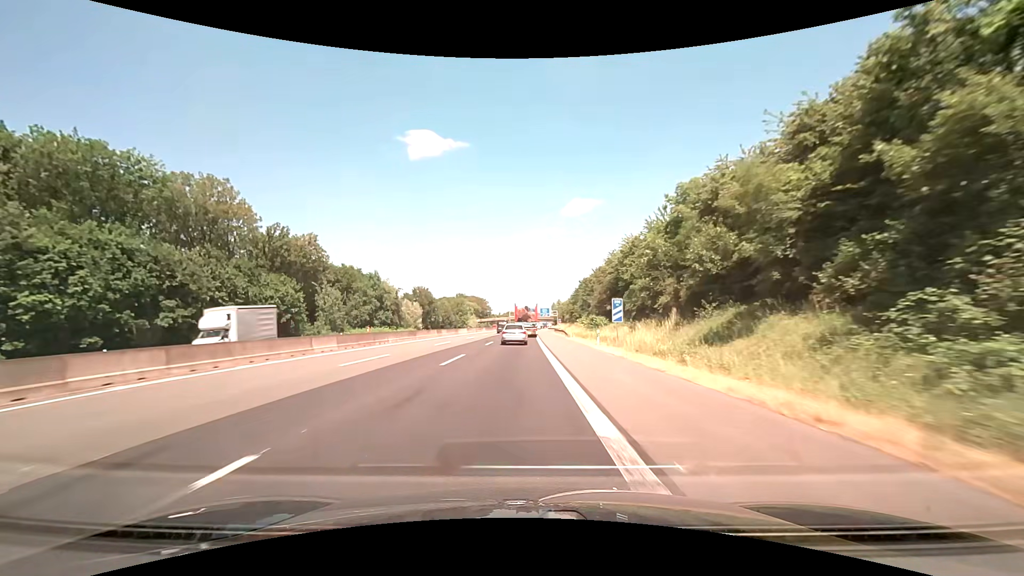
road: motorway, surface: asphalt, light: Day
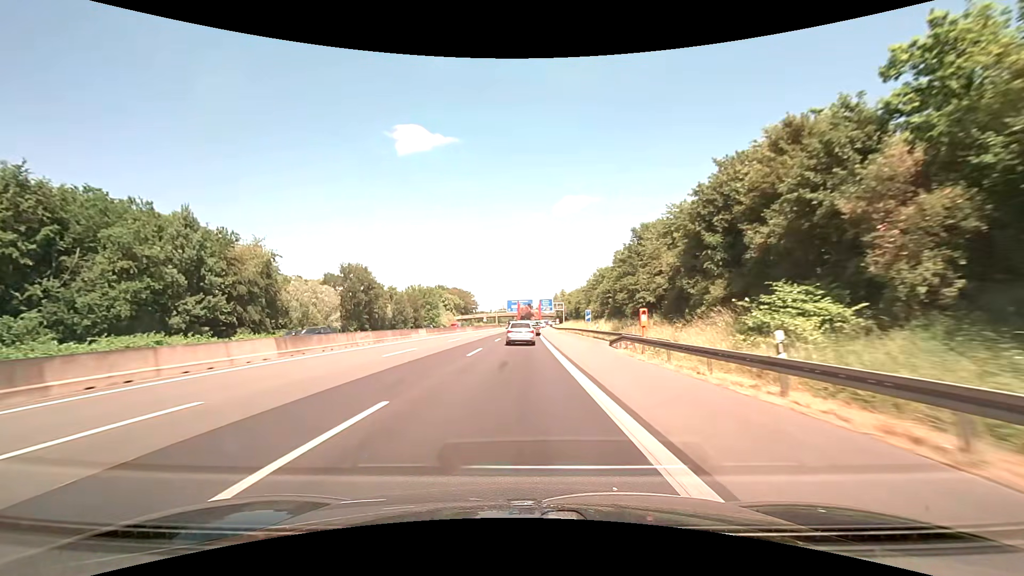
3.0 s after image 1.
(+0.2, +67.8) m; 0°
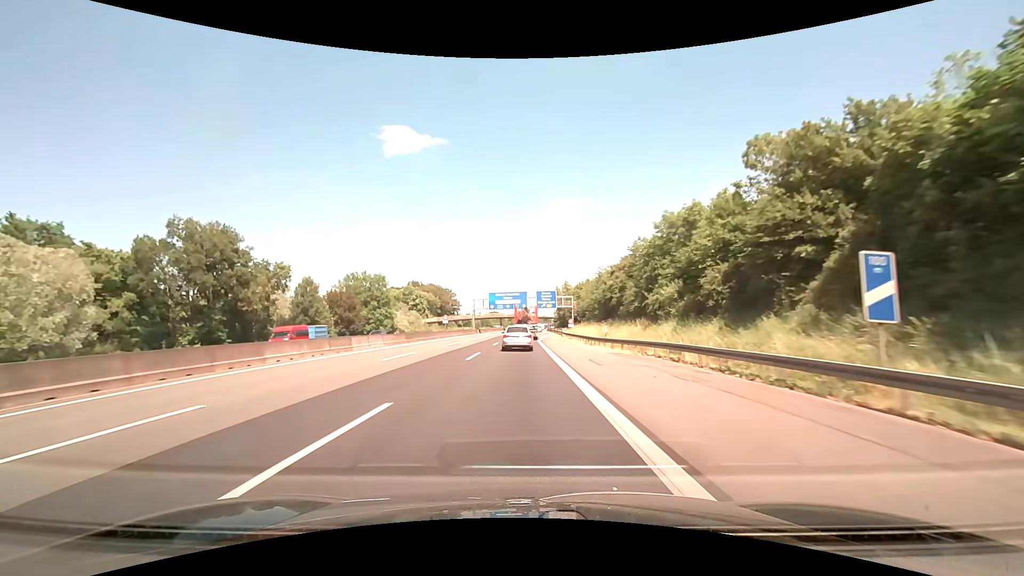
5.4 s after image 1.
(+0.6, +53.7) m; +1°
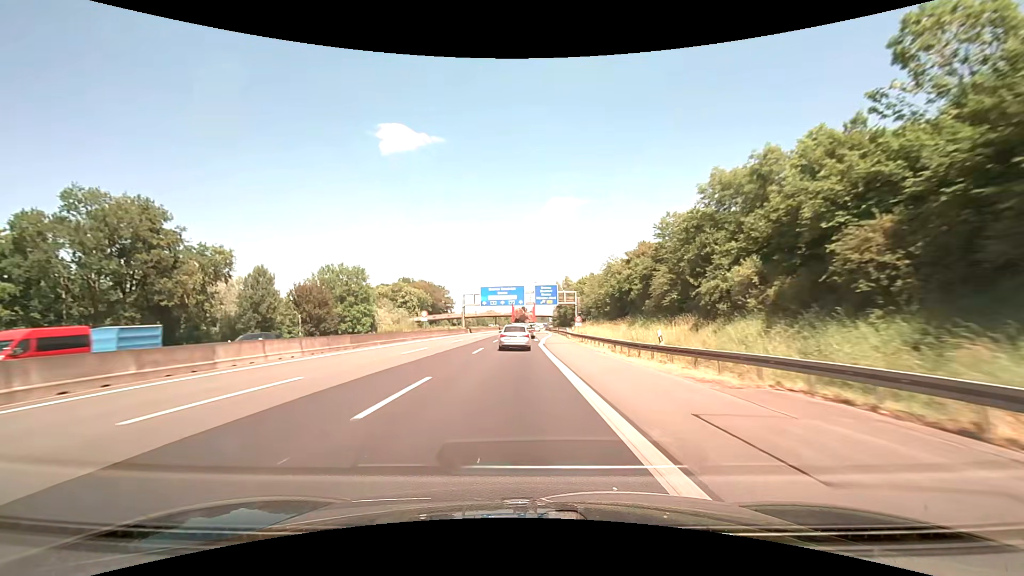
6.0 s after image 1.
(0.0, +13.7) m; 0°
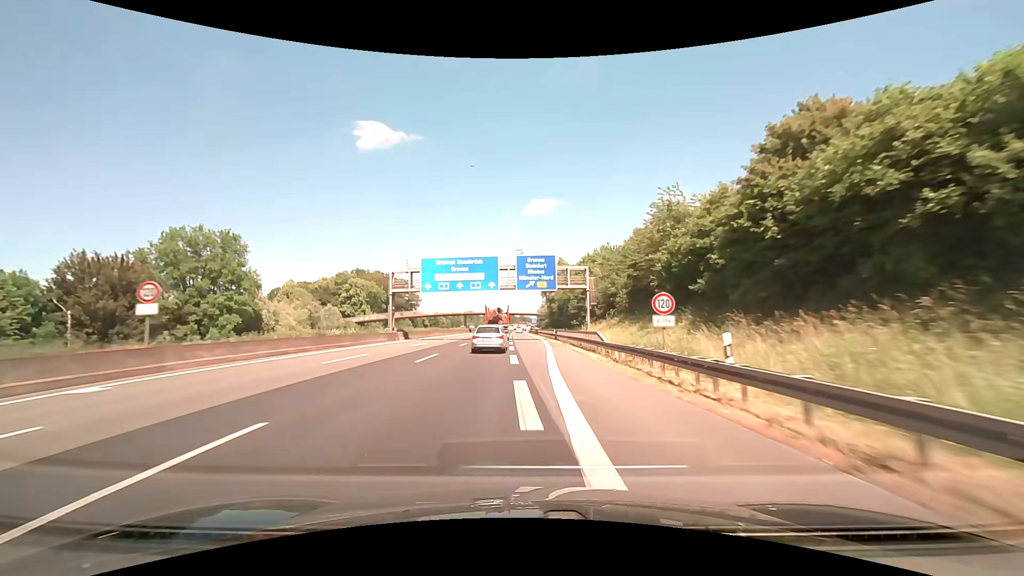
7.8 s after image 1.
(+0.8, +42.0) m; +2°
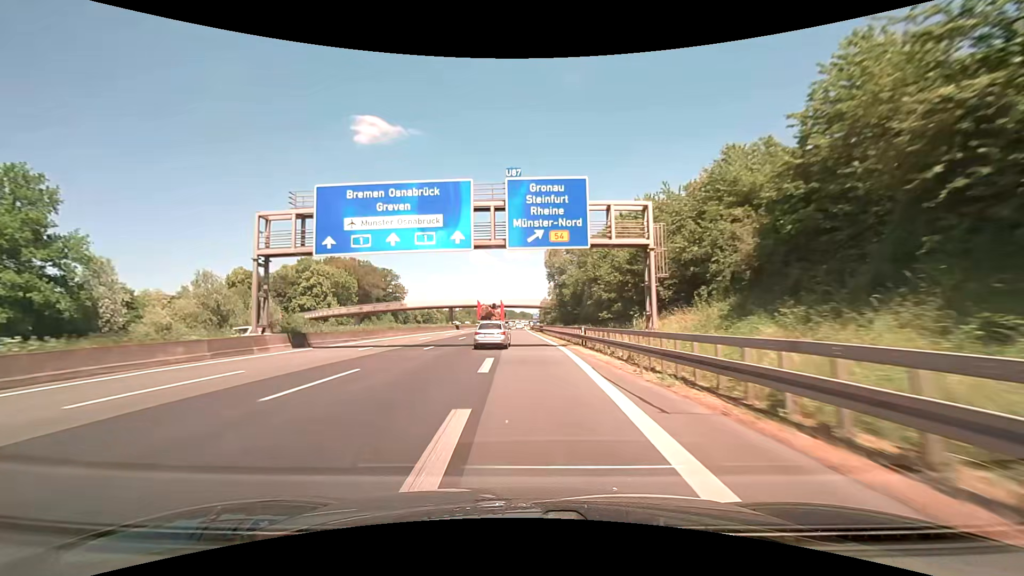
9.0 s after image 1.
(+0.2, +28.1) m; 0°
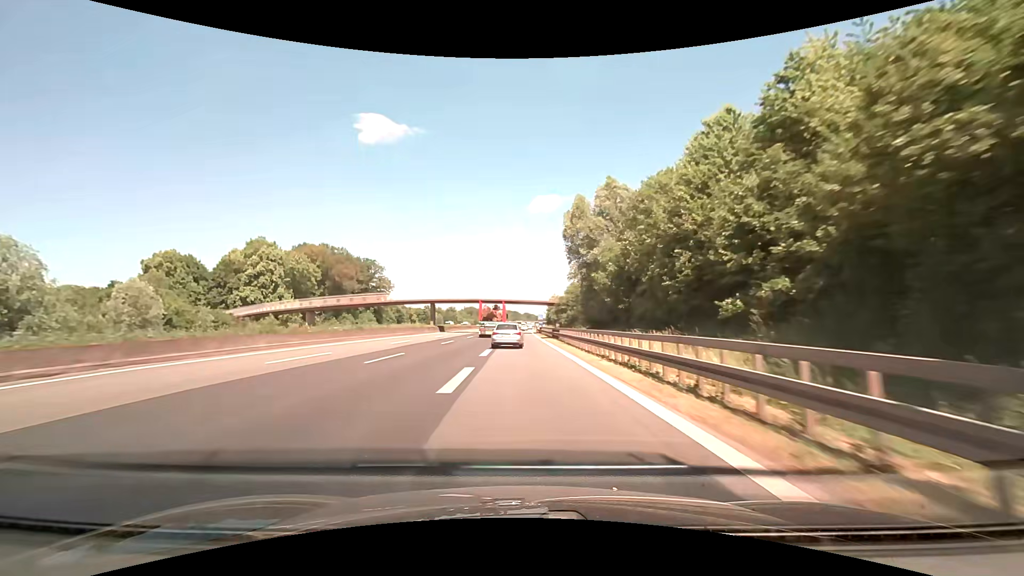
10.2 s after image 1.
(-0.2, +27.6) m; -1°
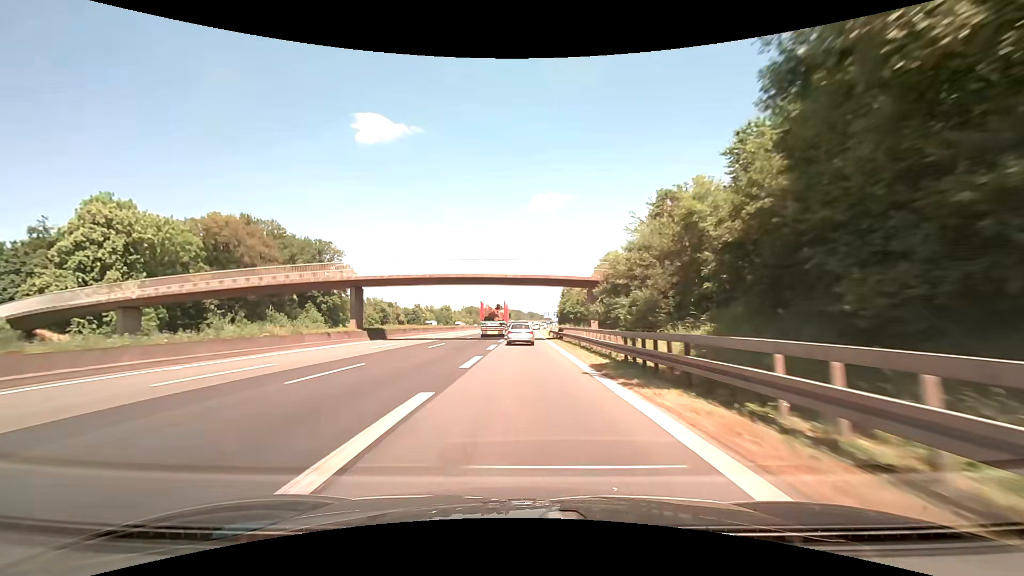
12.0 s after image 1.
(-0.1, +41.0) m; 0°
(0, +10) (0, +20) (0, +30) (0, +40) (0, +50) (0, +60) (0, +70) (0, +80) (0, +90) (+1, +100) m
